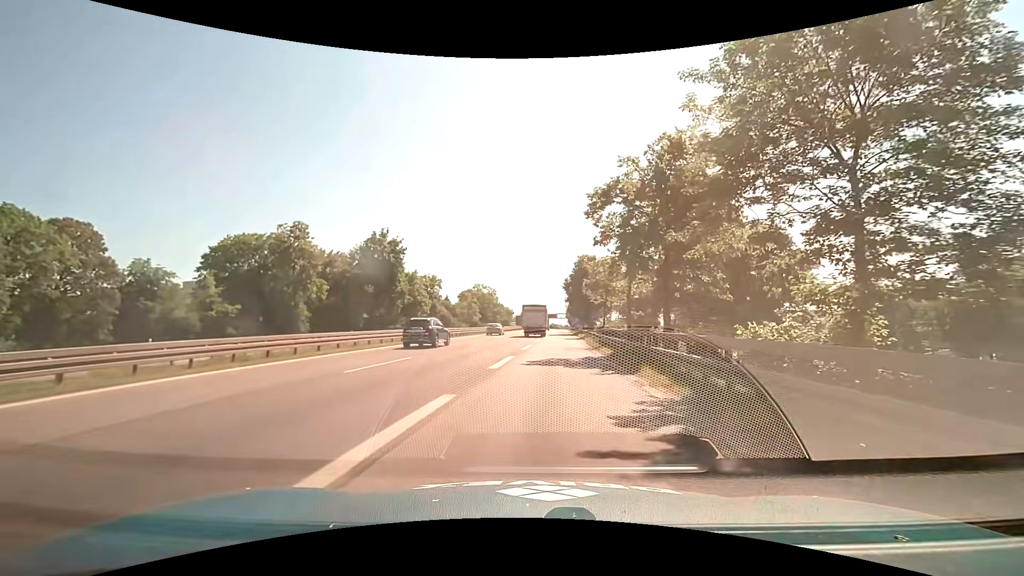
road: motorway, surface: asphalt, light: Day
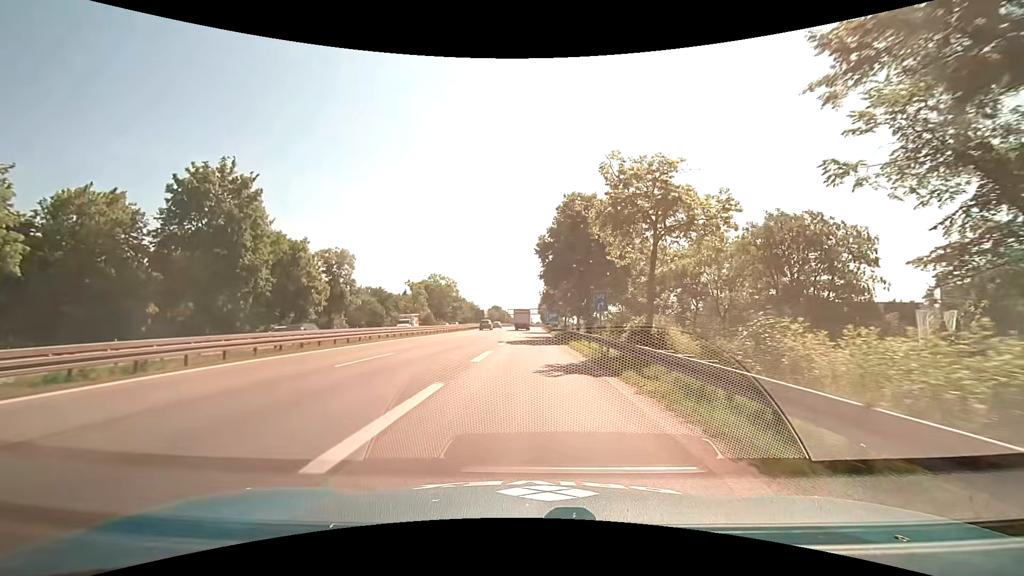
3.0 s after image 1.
(+2.3, +35.3) m; +4°
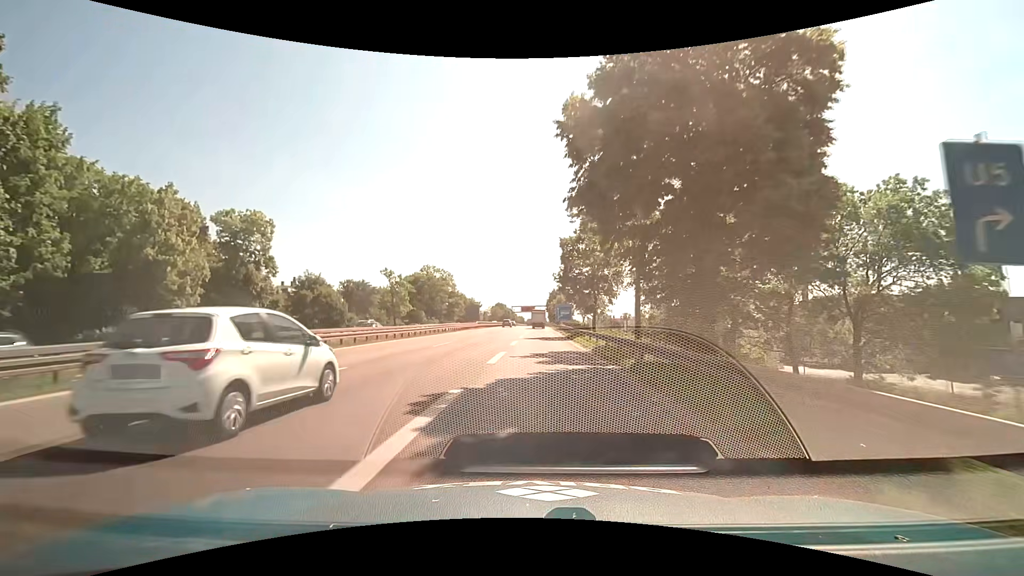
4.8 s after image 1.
(-0.2, +25.3) m; -1°
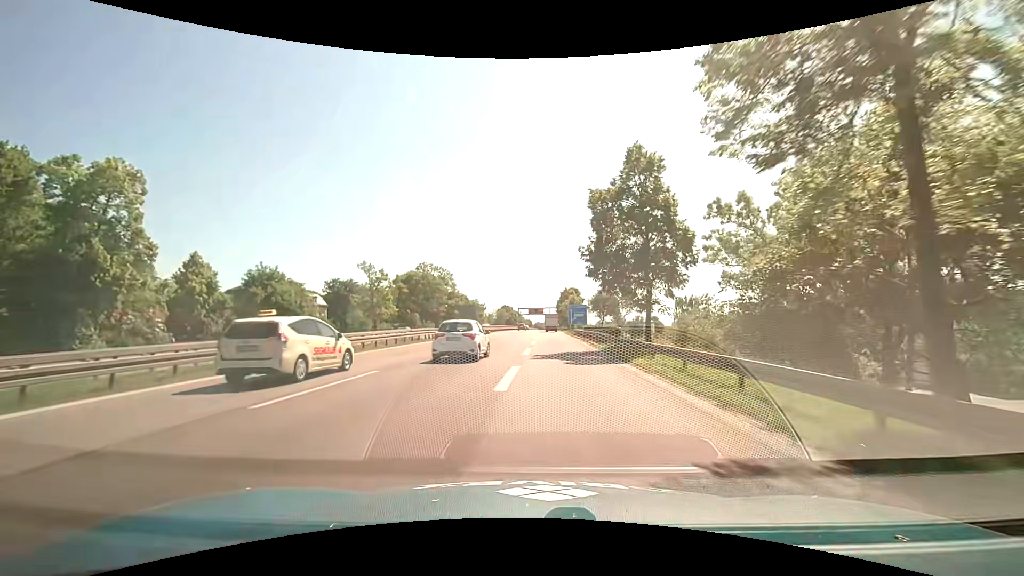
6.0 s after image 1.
(-0.1, +17.8) m; -1°
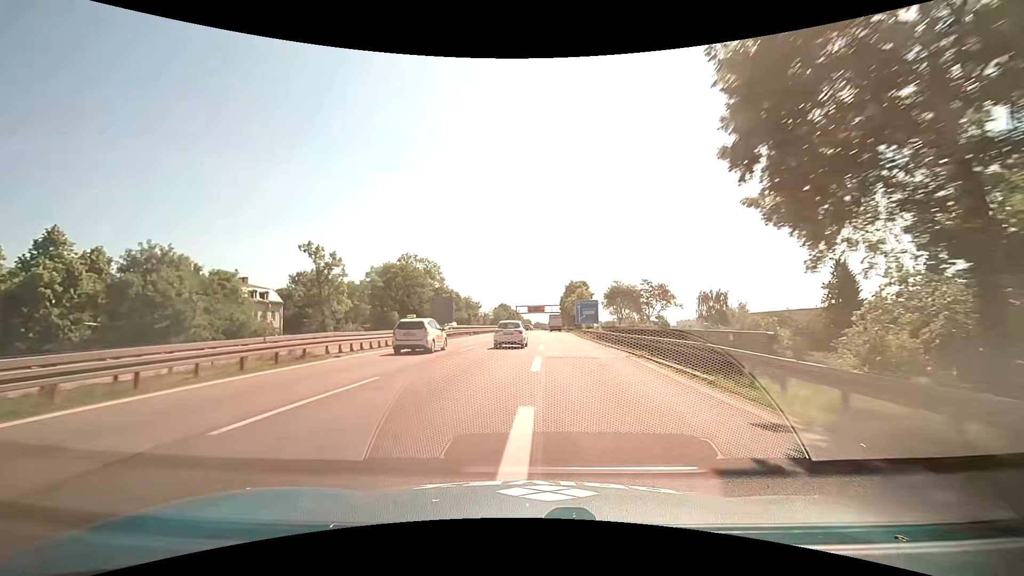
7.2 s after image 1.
(+0.2, +20.6) m; +1°
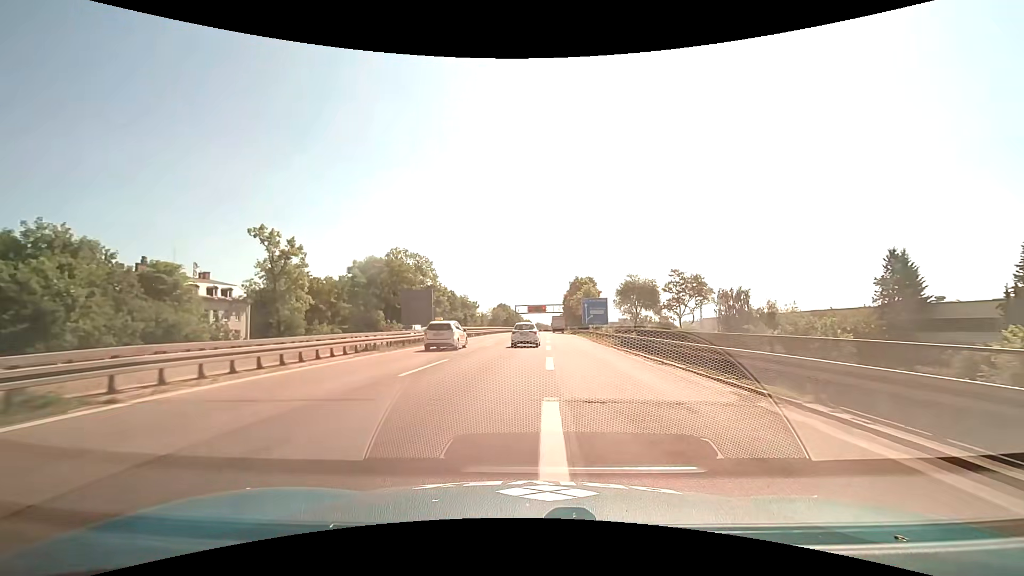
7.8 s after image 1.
(-0.1, +11.3) m; -1°
